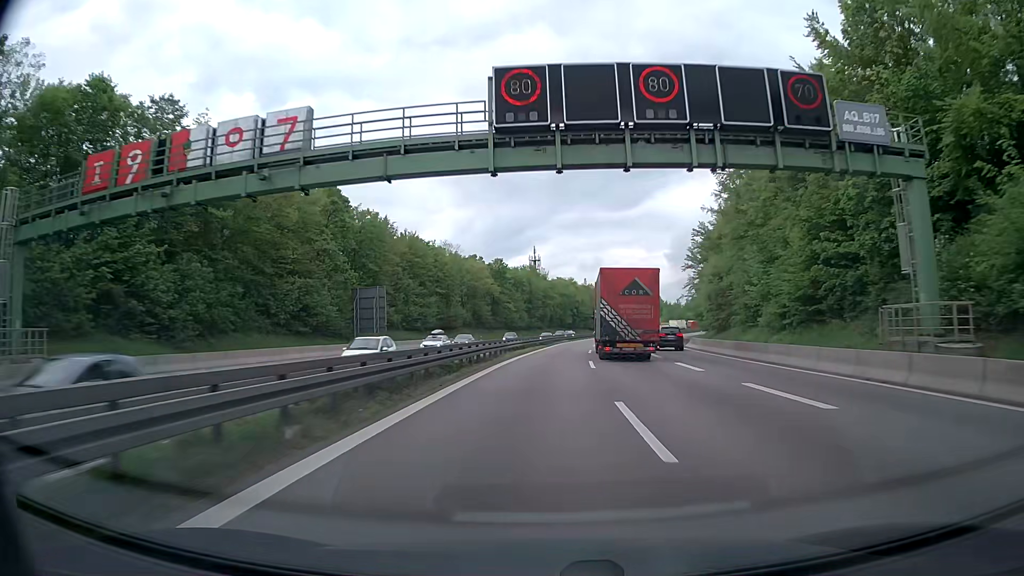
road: trunk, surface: asphalt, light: Day
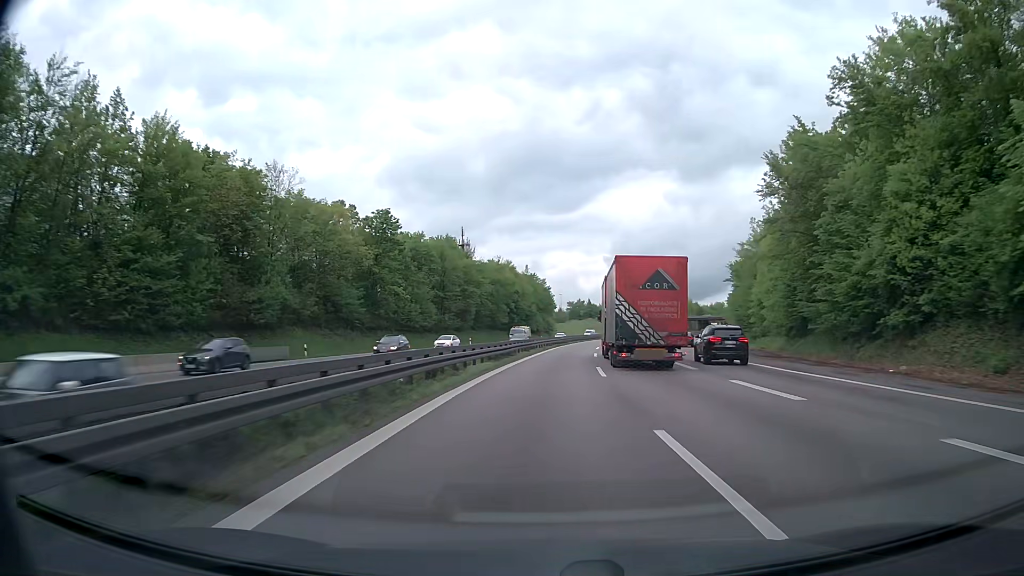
(+2.5, +56.7) m; +5°
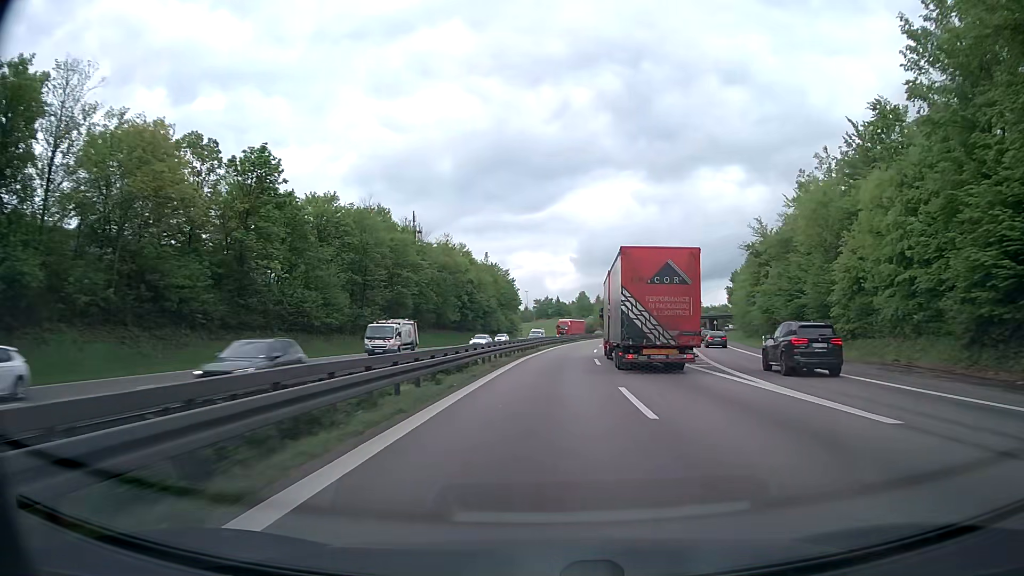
(+0.7, +28.3) m; +3°
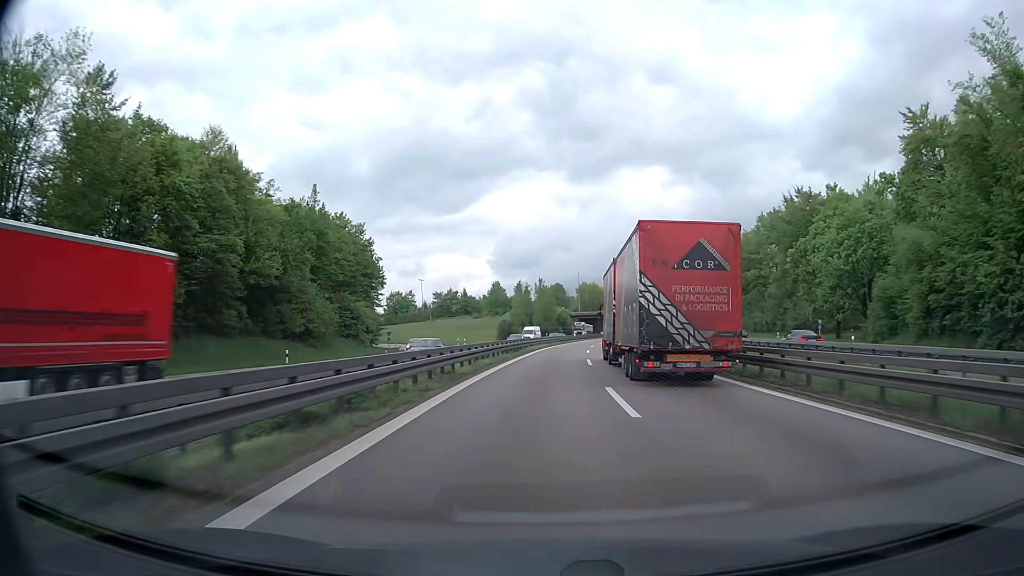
(+4.6, +70.5) m; +7°
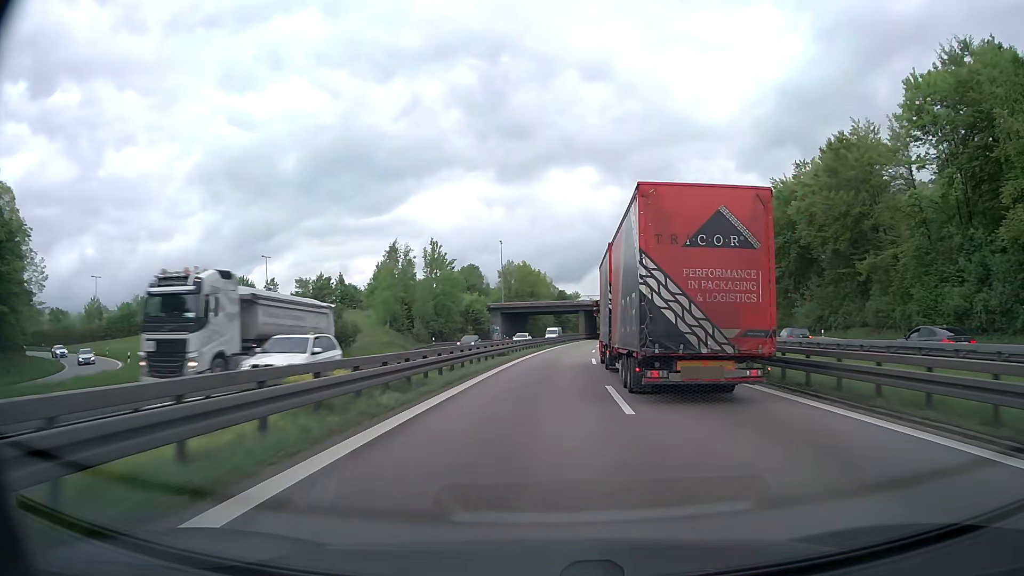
(+3.9, +70.6) m; +6°
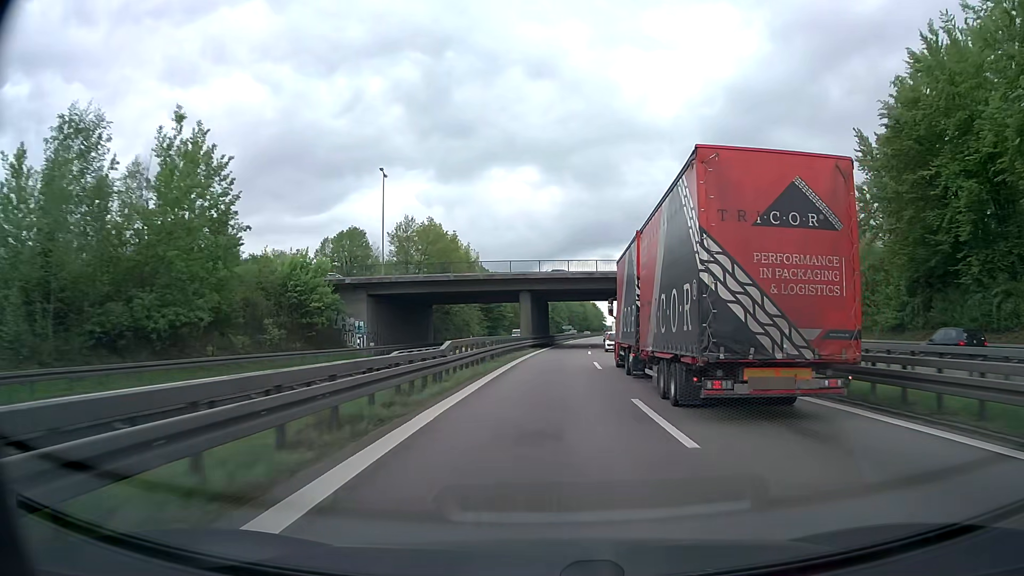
(+2.5, +56.4) m; +5°
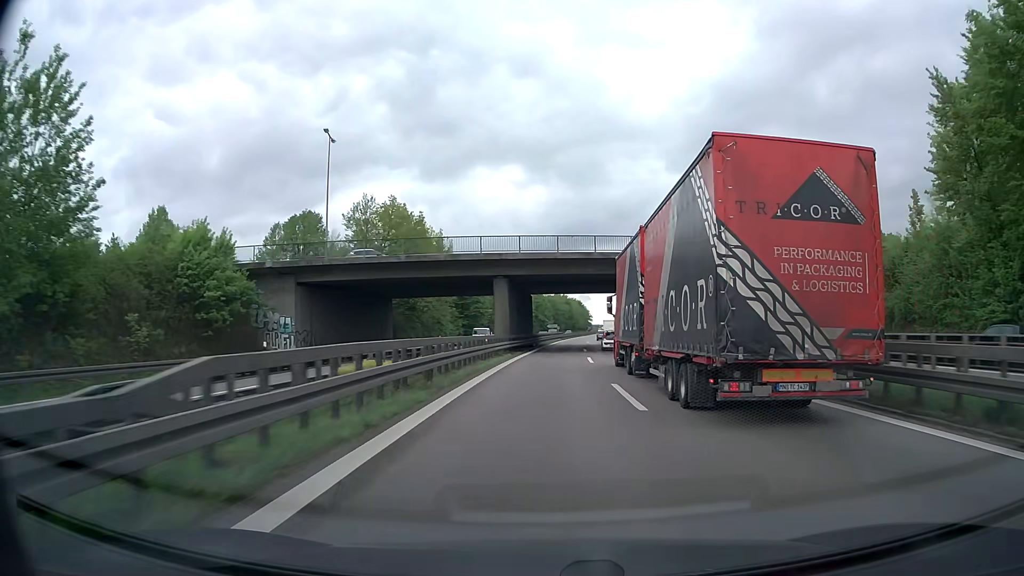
(+0.2, +14.1) m; +1°
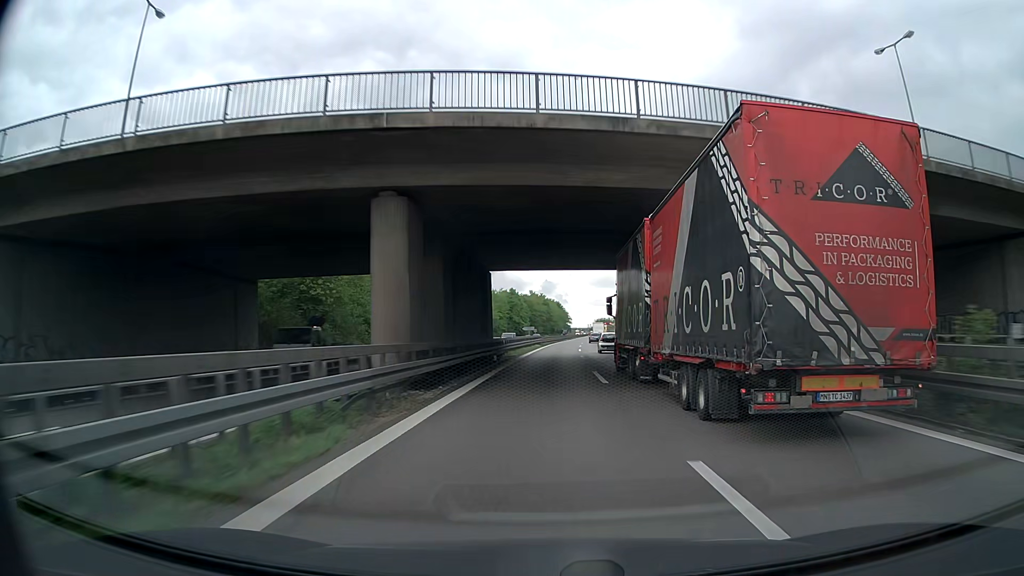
(+0.6, +28.2) m; +2°
(0, +10) (0, +20) (0, +30) (0, +40) (0, +50) (+1, +60) (+1, +70) (+2, +80) (+2, +90) (+3, +100) m
